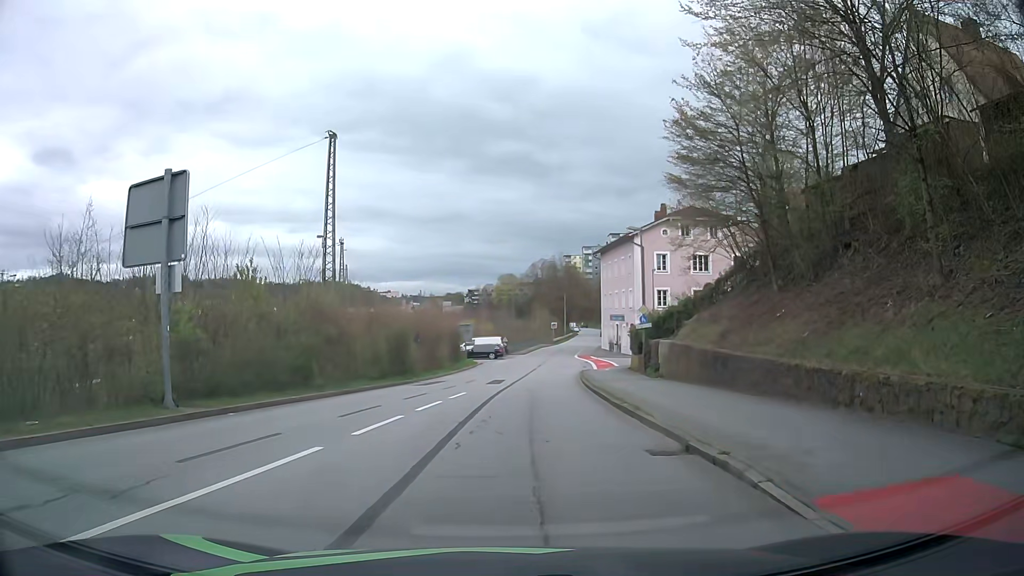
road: residential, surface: asphalt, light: Day
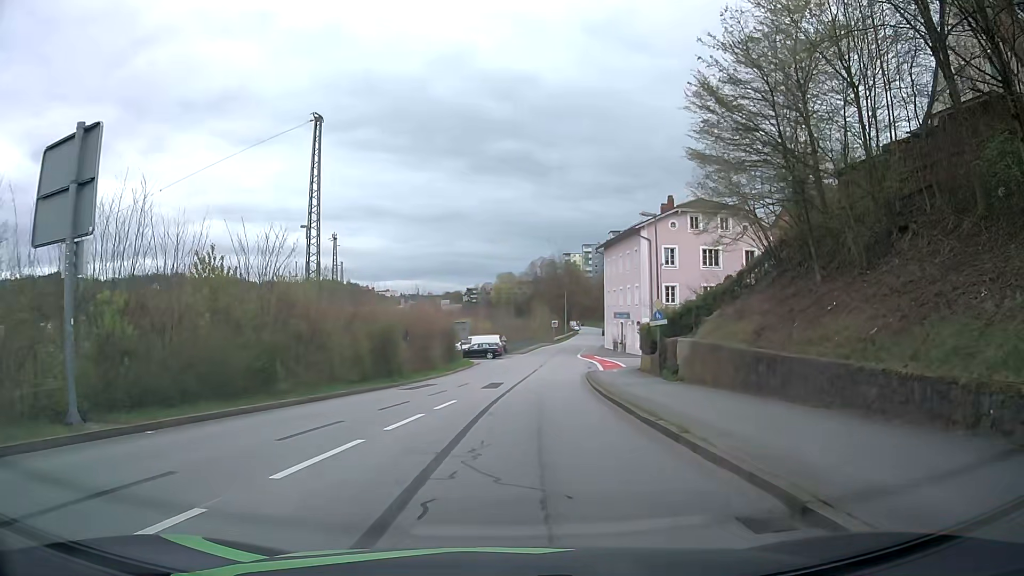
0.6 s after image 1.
(0.0, +3.8) m; -1°
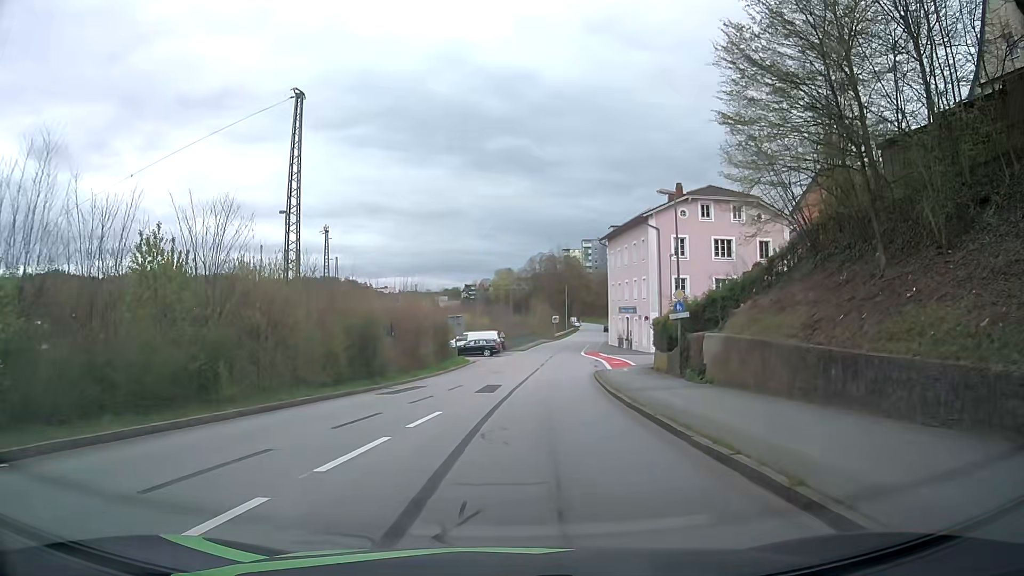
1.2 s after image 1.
(0.0, +4.2) m; +1°
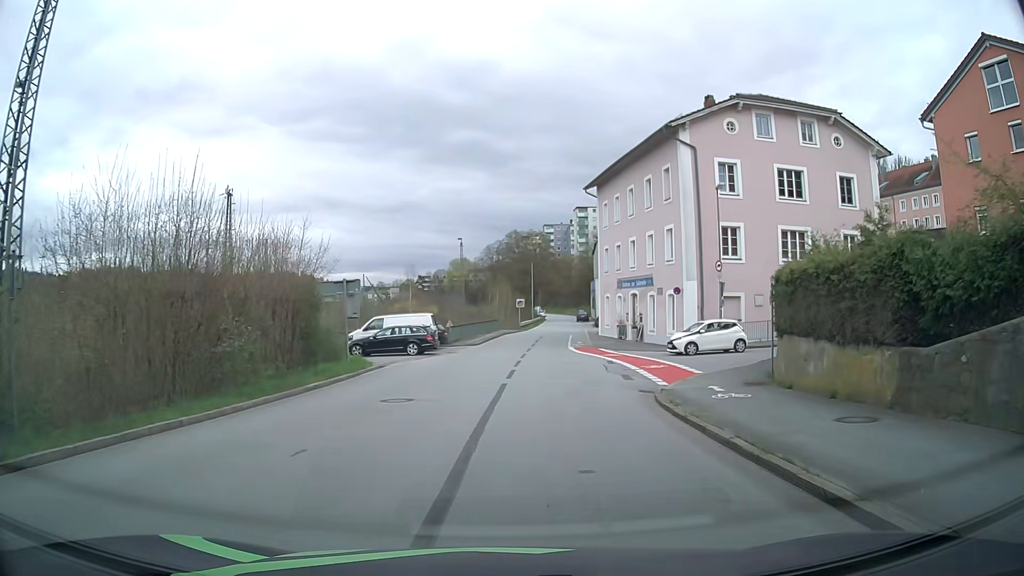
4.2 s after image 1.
(+0.7, +22.8) m; +3°
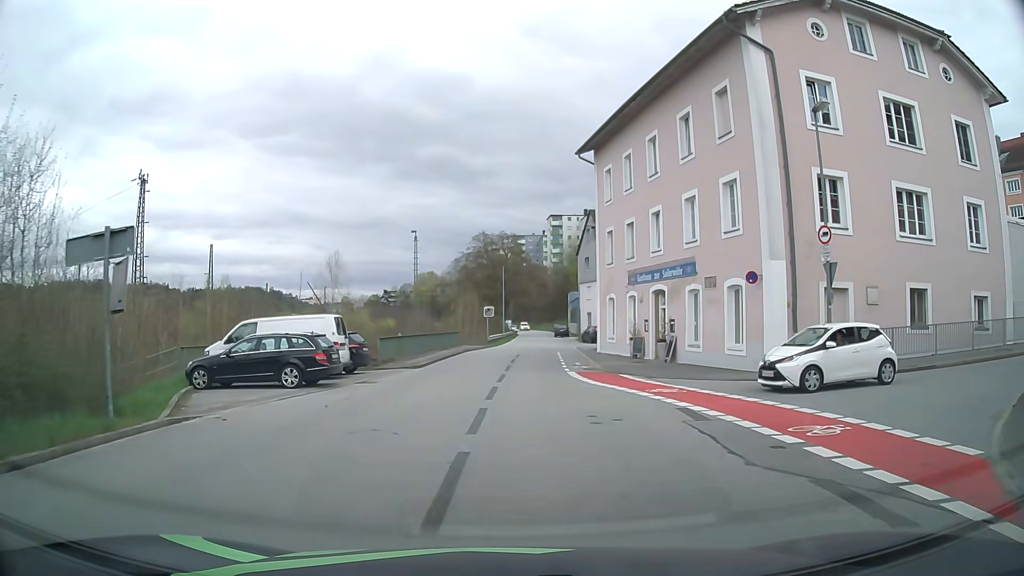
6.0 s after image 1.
(+0.5, +14.8) m; +3°
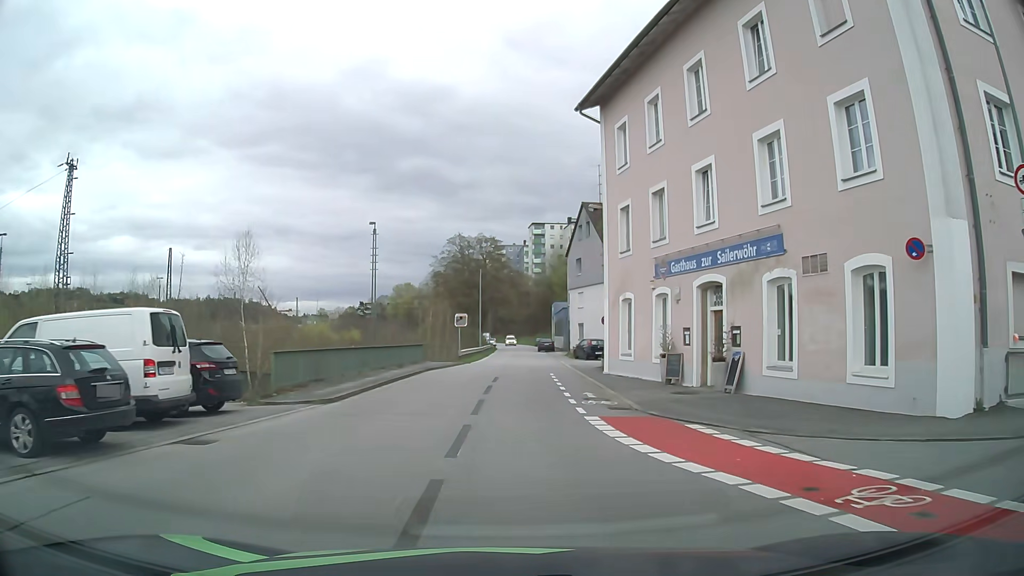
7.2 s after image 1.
(+0.2, +10.2) m; +2°
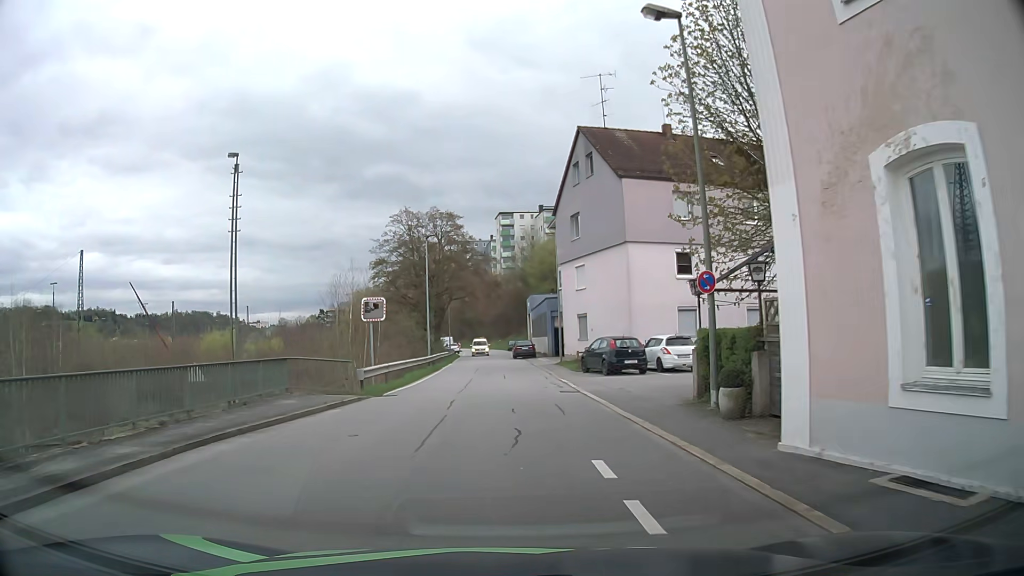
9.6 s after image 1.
(+0.4, +20.8) m; +2°
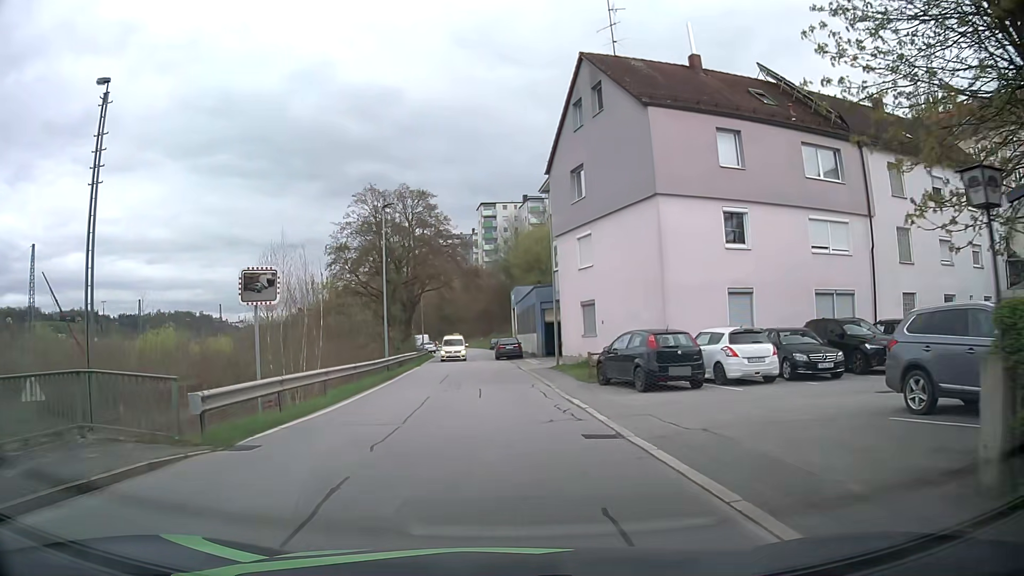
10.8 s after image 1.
(+0.2, +9.6) m; +2°
(0, +10) (0, +20) (-1, +30) (-2, +40) (-3, +50) (-3, +60) (-2, +70) (-3, +80) (-4, +90) (-6, +100) m
